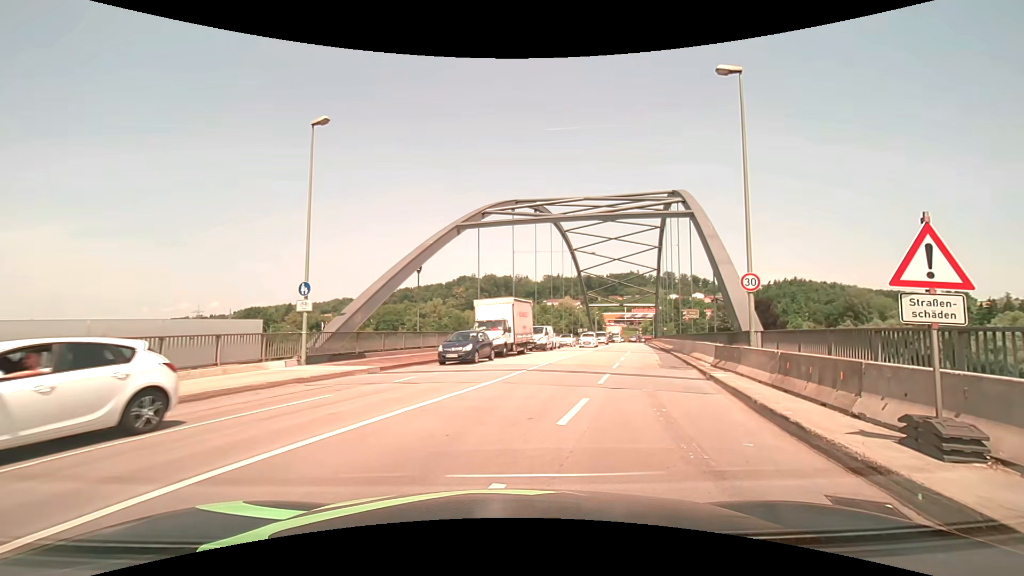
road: primary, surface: asphalt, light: Day
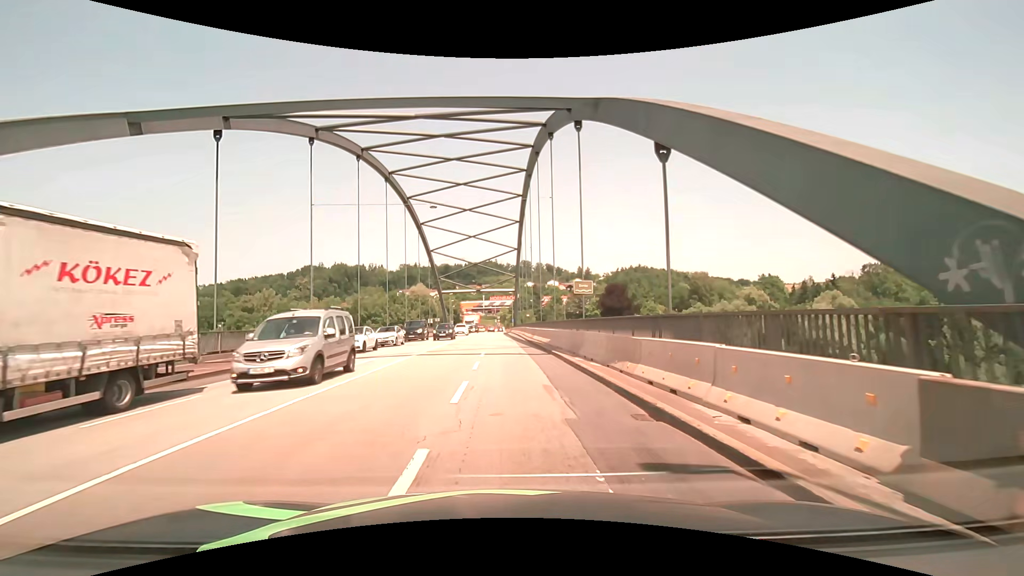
(+3.9, +16.8) m; +17°
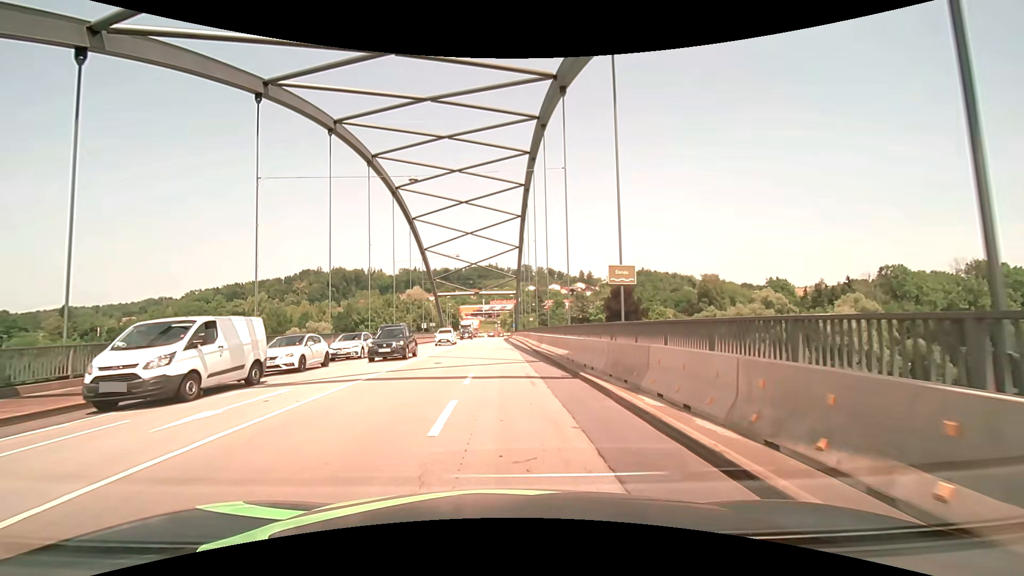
(0.0, +8.1) m; 0°
(0, +10) (0, +20) (-1, +30) (-1, +40) (-2, +50) (-3, +60) (-3, +70) (-3, +80) (-4, +90) (-4, +100) m
